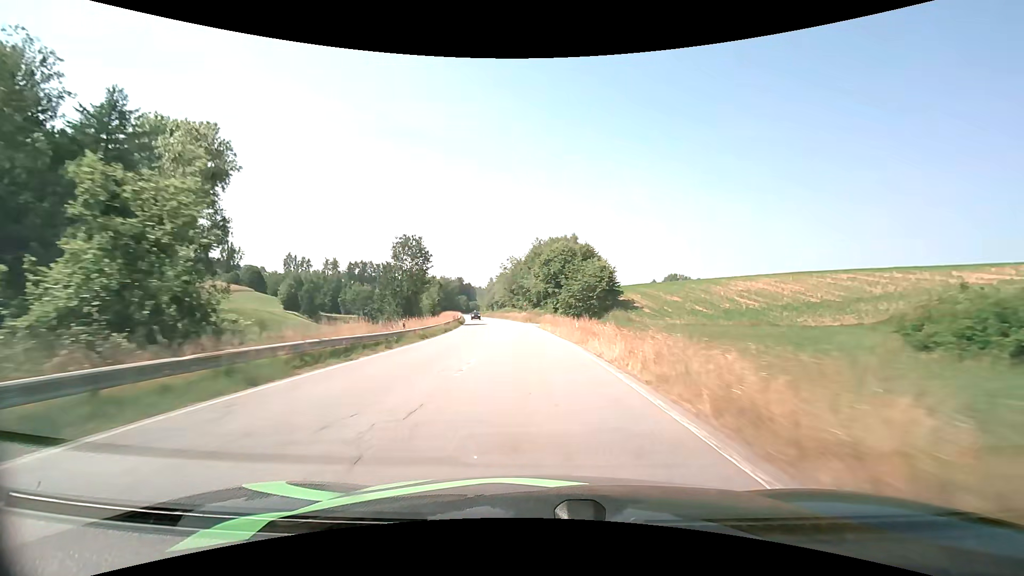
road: secondary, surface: asphalt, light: Day
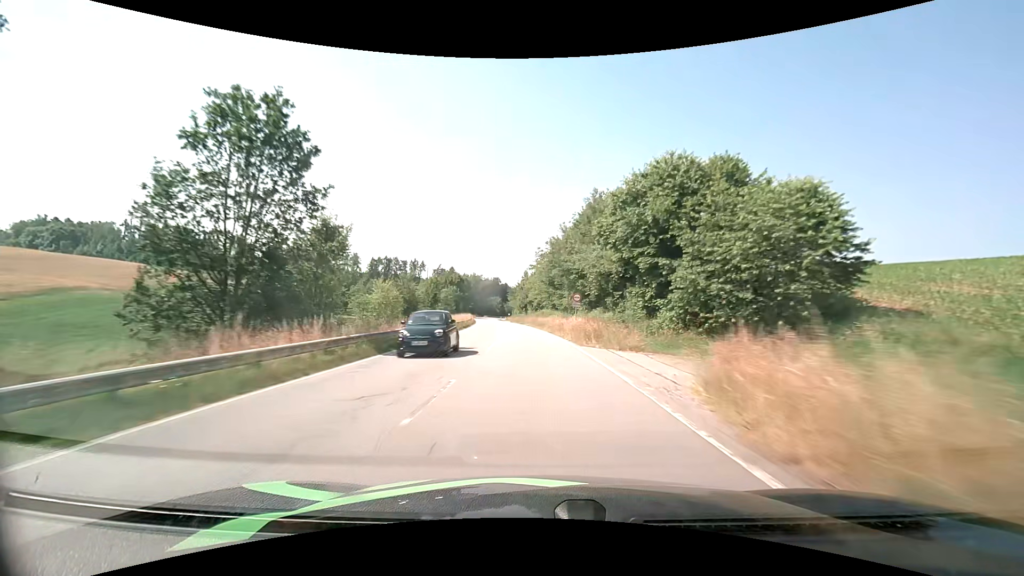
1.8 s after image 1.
(-1.7, +40.4) m; -5°
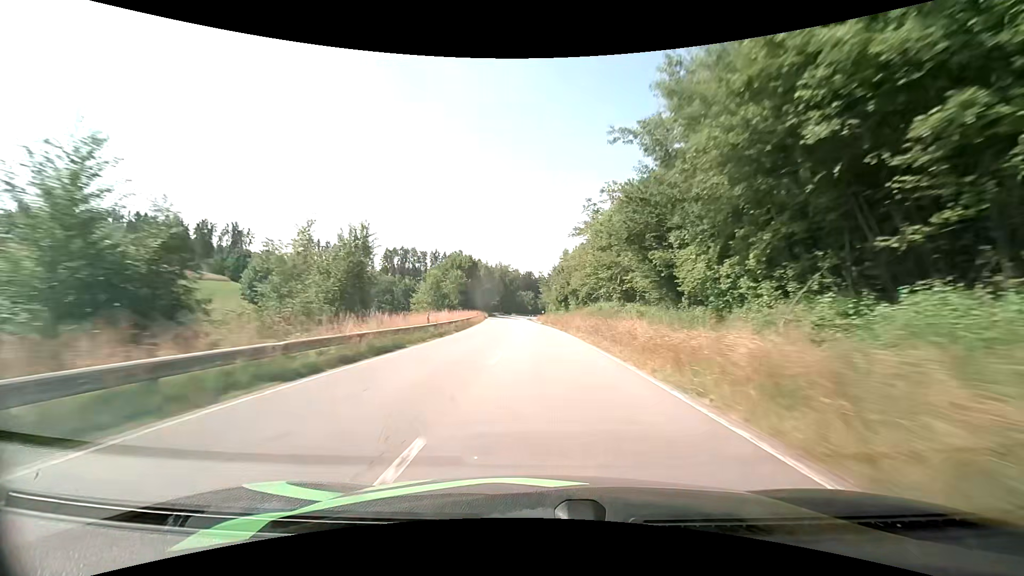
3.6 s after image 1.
(-1.6, +40.5) m; -4°
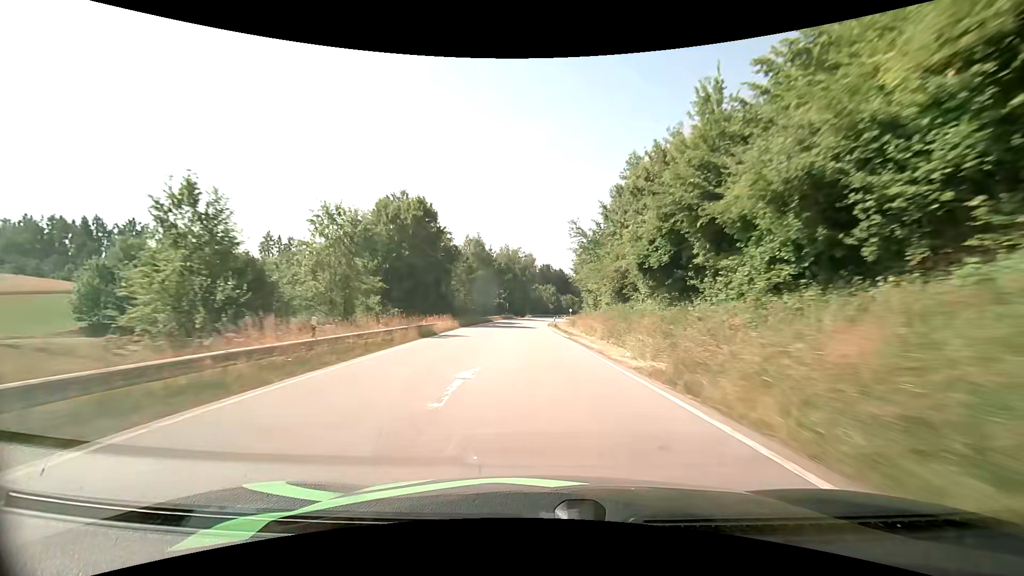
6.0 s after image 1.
(-1.3, +54.2) m; -2°
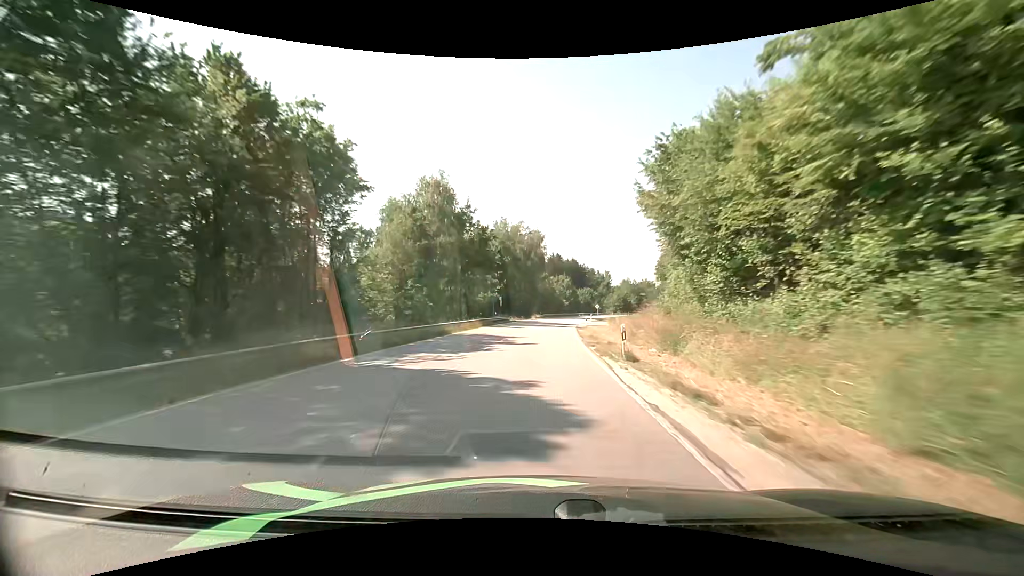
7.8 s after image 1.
(-0.5, +38.8) m; -1°
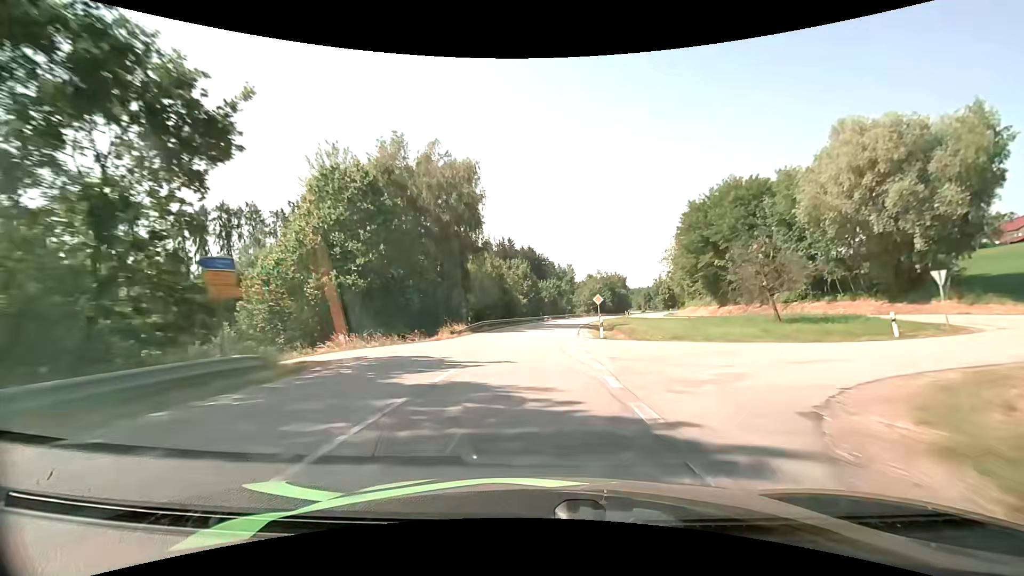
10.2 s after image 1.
(+2.1, +49.0) m; +5°
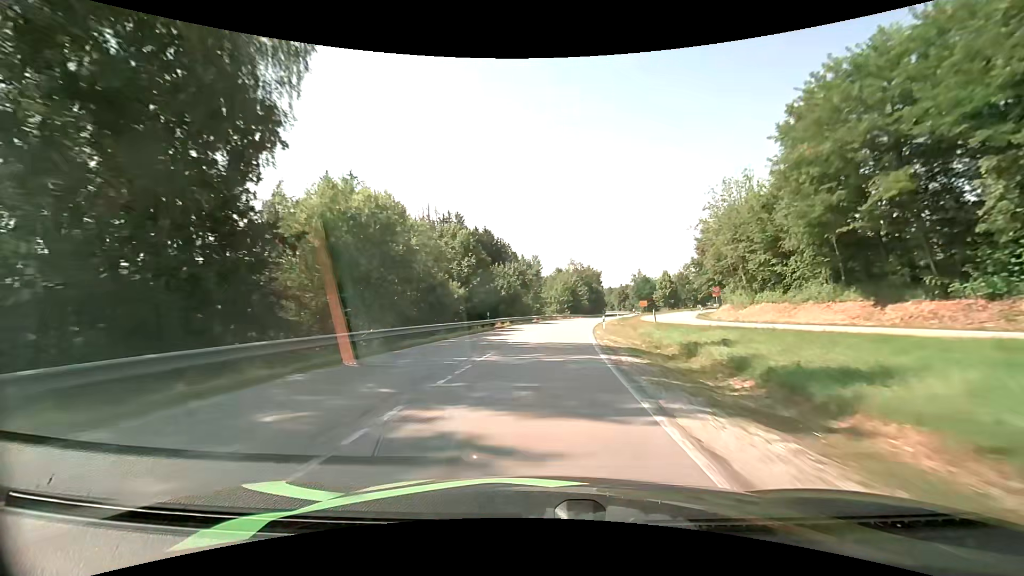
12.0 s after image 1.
(+1.3, +36.9) m; +4°
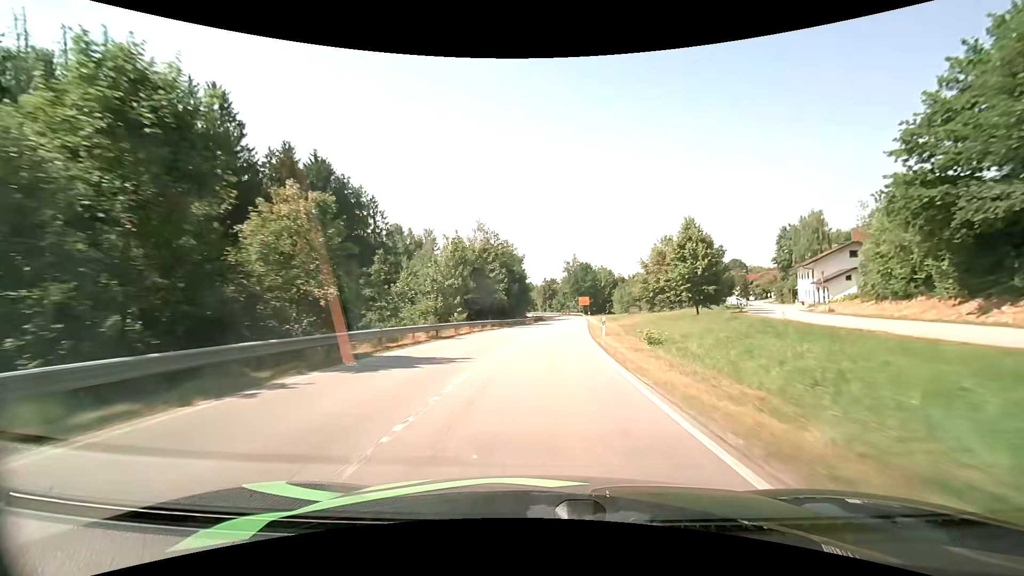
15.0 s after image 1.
(+5.0, +60.1) m; +10°
(0, +10) (+1, +20) (+1, +30) (+2, +40) (+3, +50) (+4, +60) (+5, +70) (+6, +80) (+6, +90) (+6, +100) m
